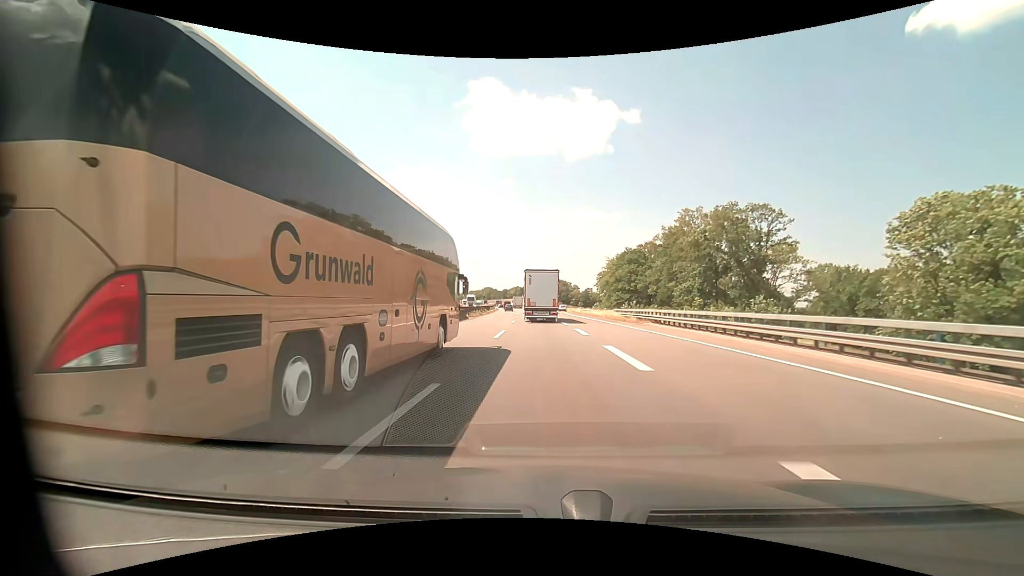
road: motorway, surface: asphalt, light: Day
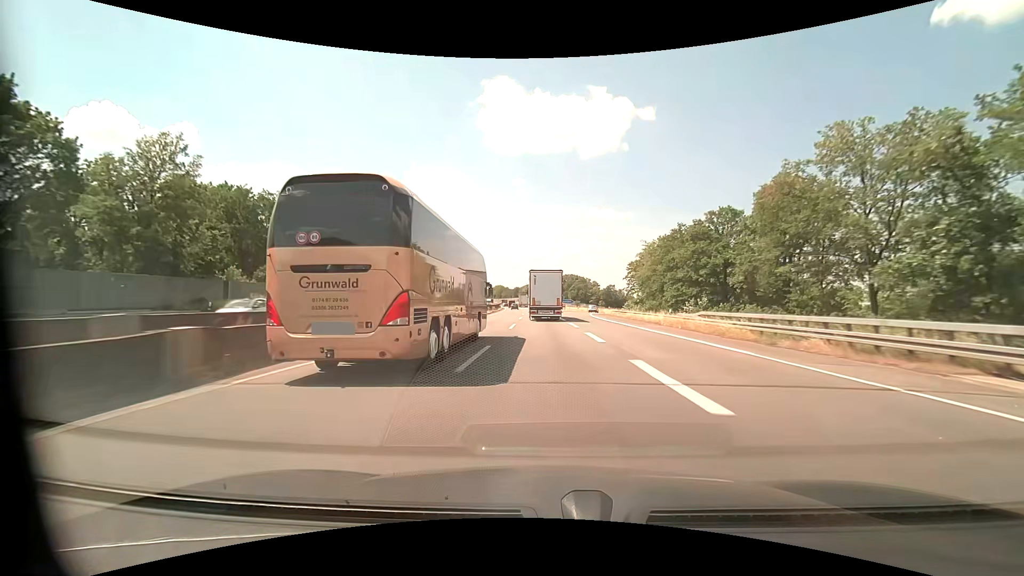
(-0.4, +28.0) m; -2°
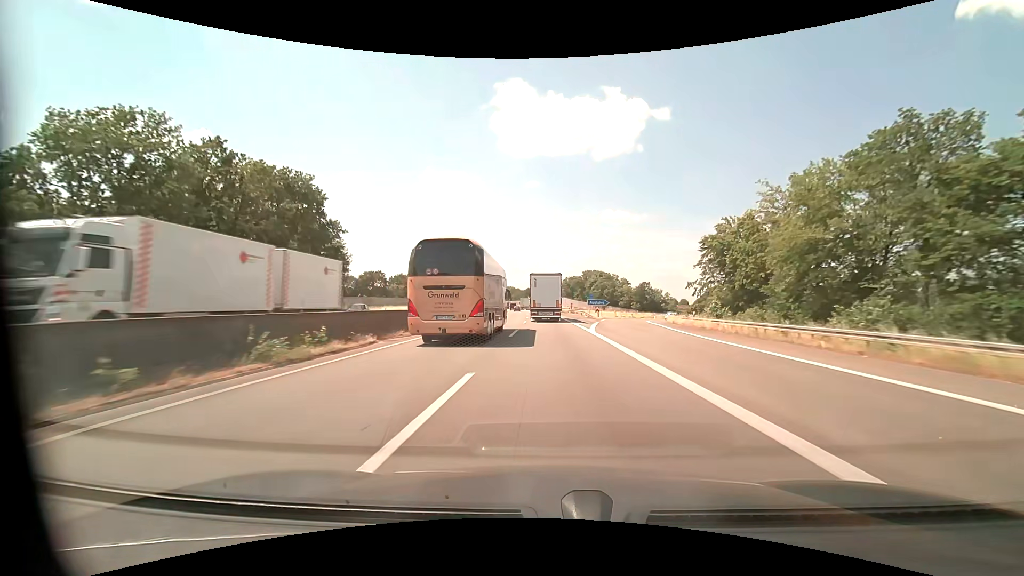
(-0.8, +42.3) m; -2°
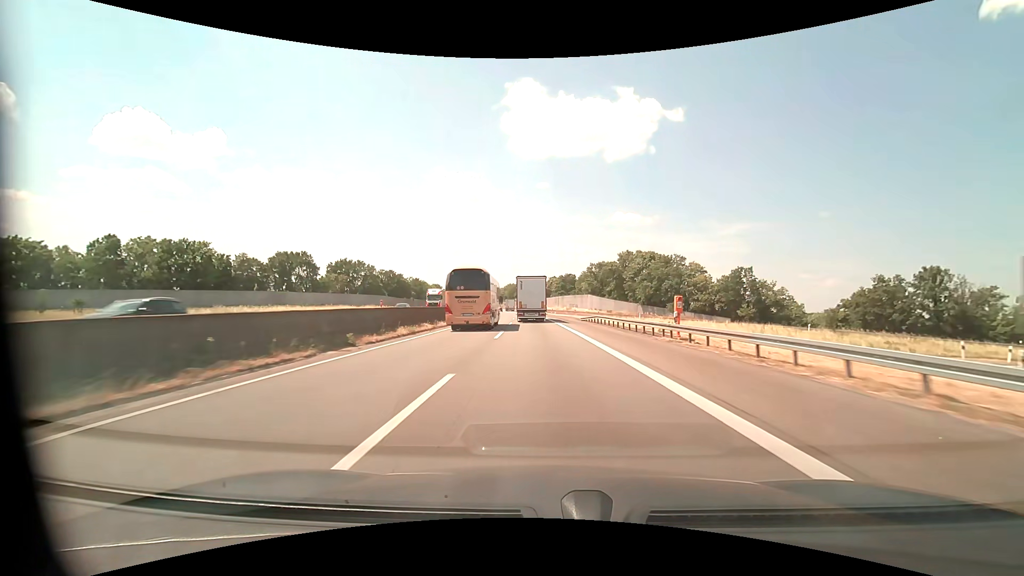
(-0.9, +71.9) m; -1°
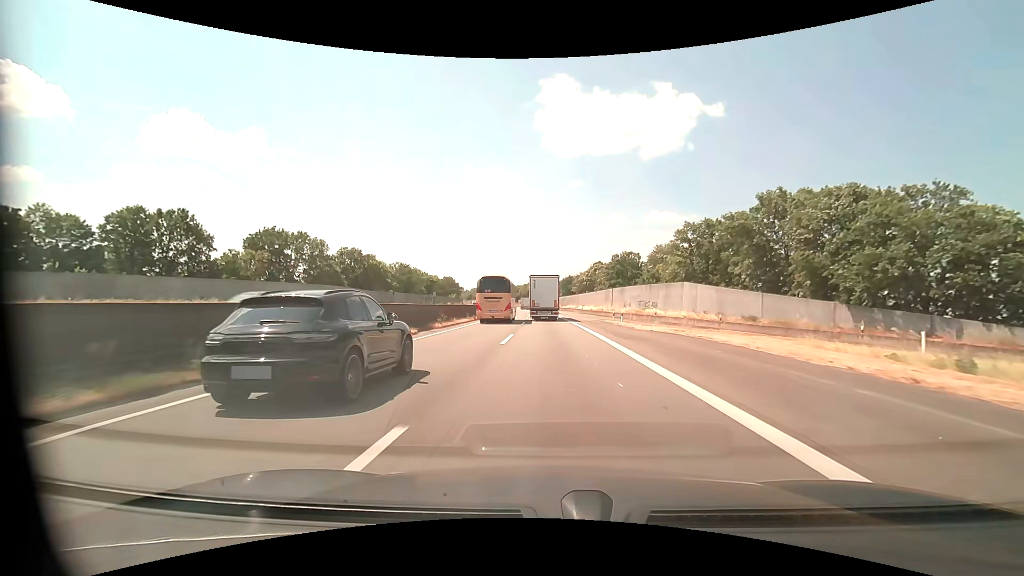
(-1.8, +58.1) m; -4°
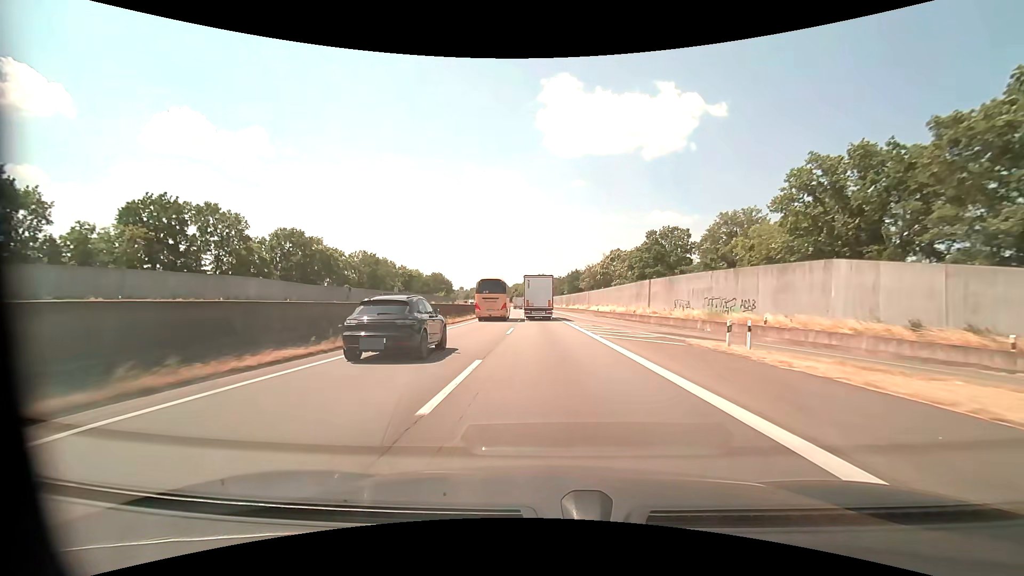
(-0.1, +29.3) m; 0°
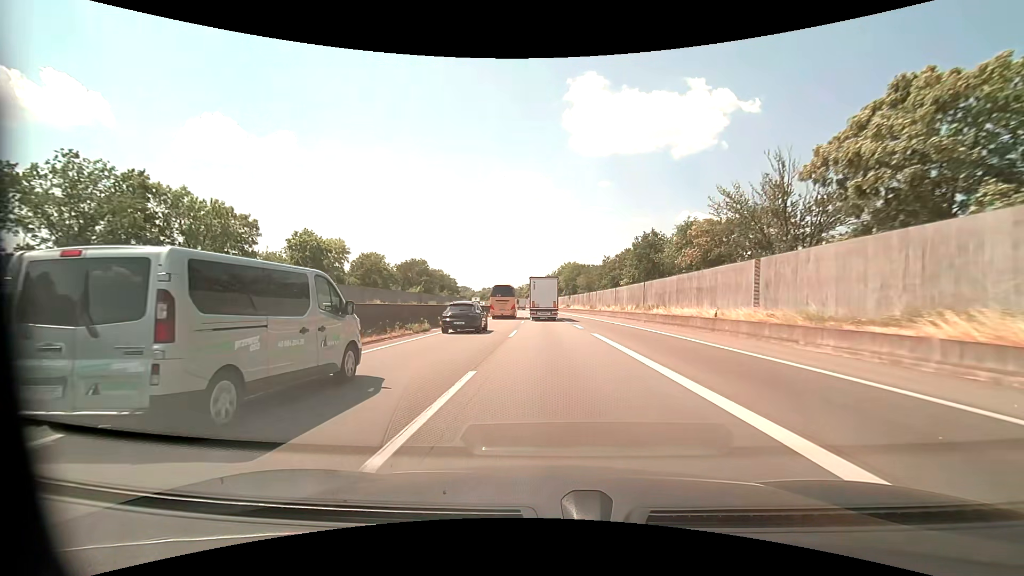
(-1.7, +73.8) m; -3°
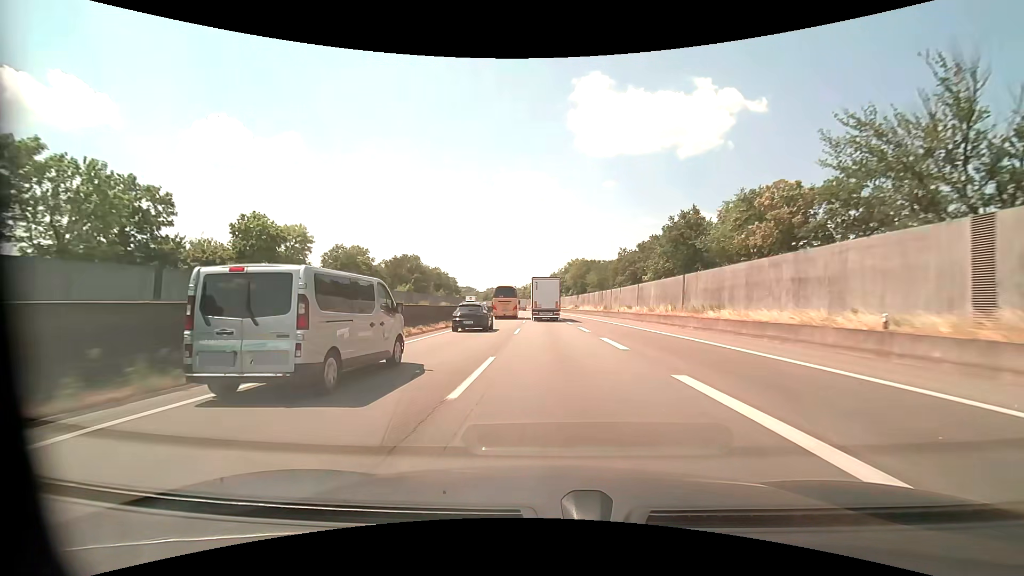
(-0.1, +14.9) m; -1°
(0, +10) (0, +20) (0, +30) (-1, +40) (-1, +50) (-1, +60) (-1, +70) (-2, +80) (-2, +90) (-3, +100) m
